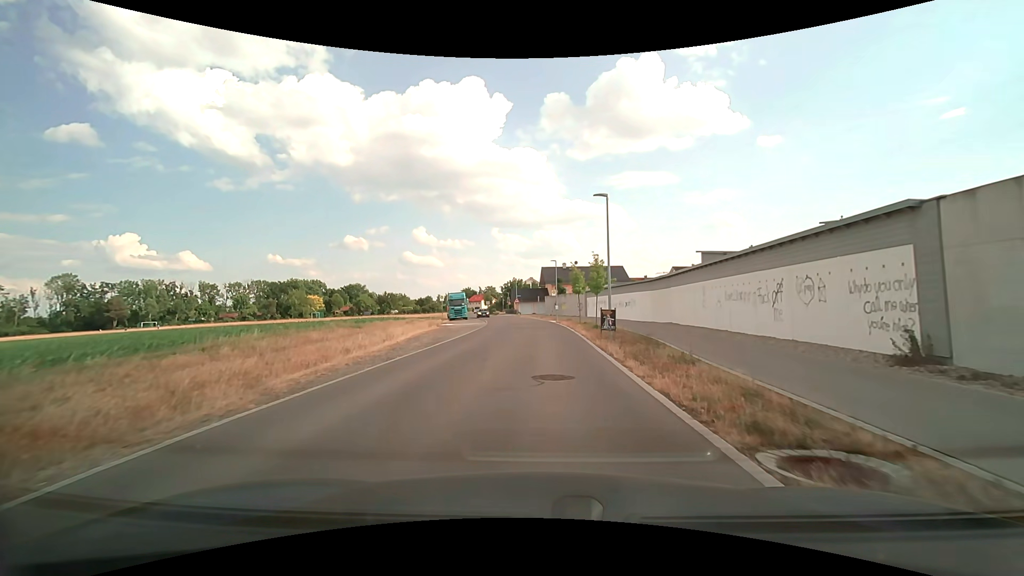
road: residential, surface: asphalt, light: Day
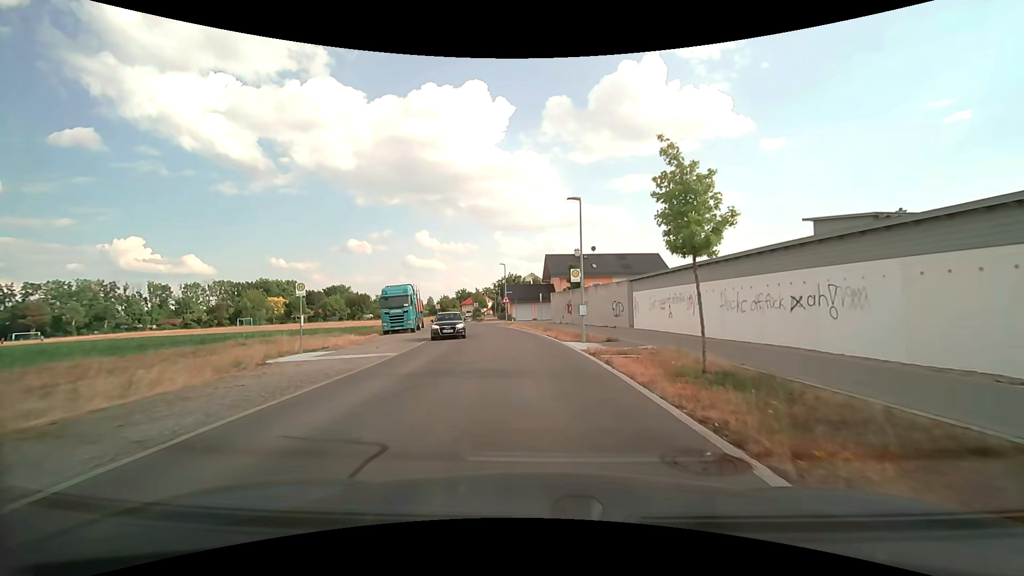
(+0.2, +30.4) m; 0°
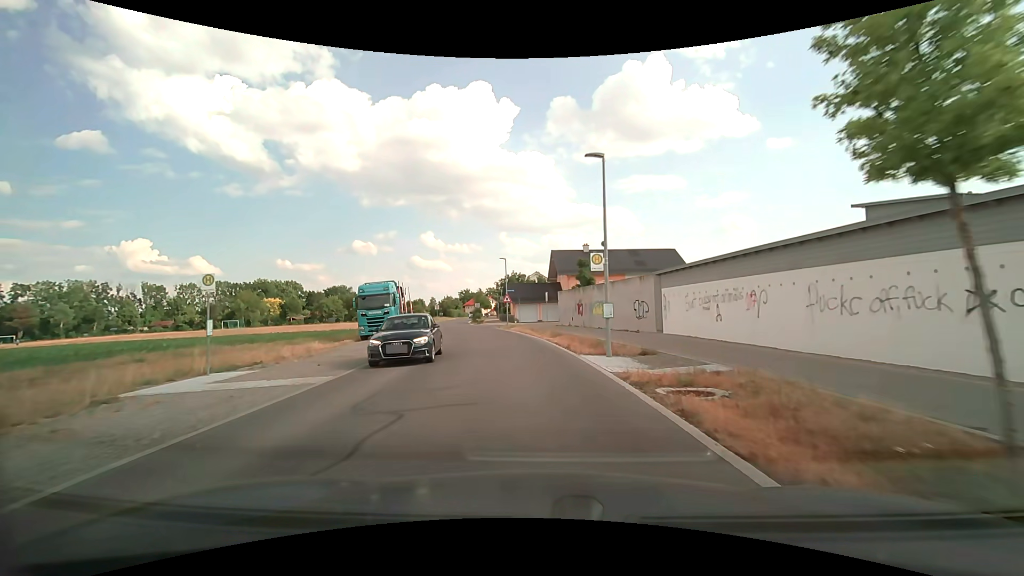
(0.0, +6.2) m; 0°
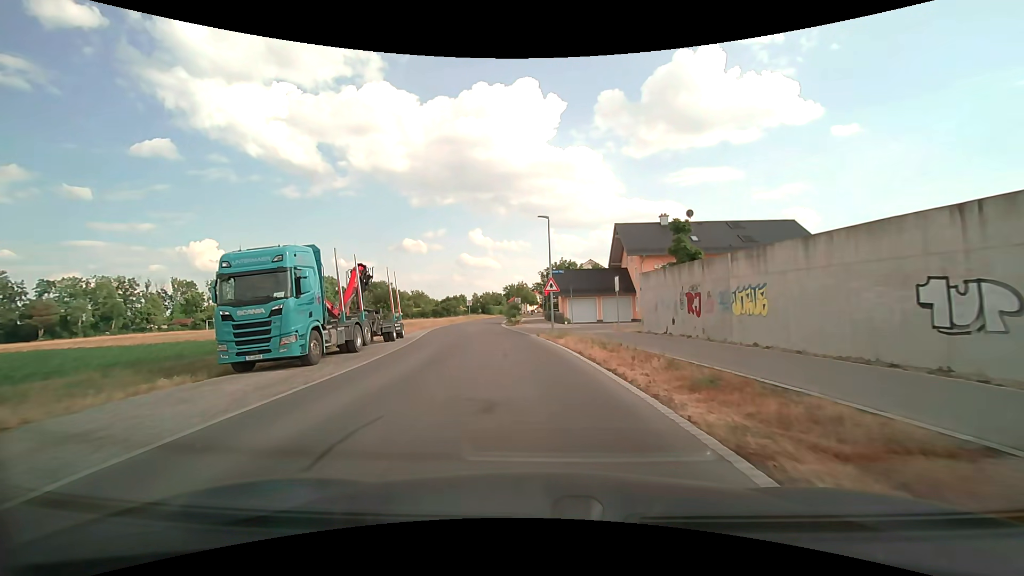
(-0.7, +18.8) m; -5°
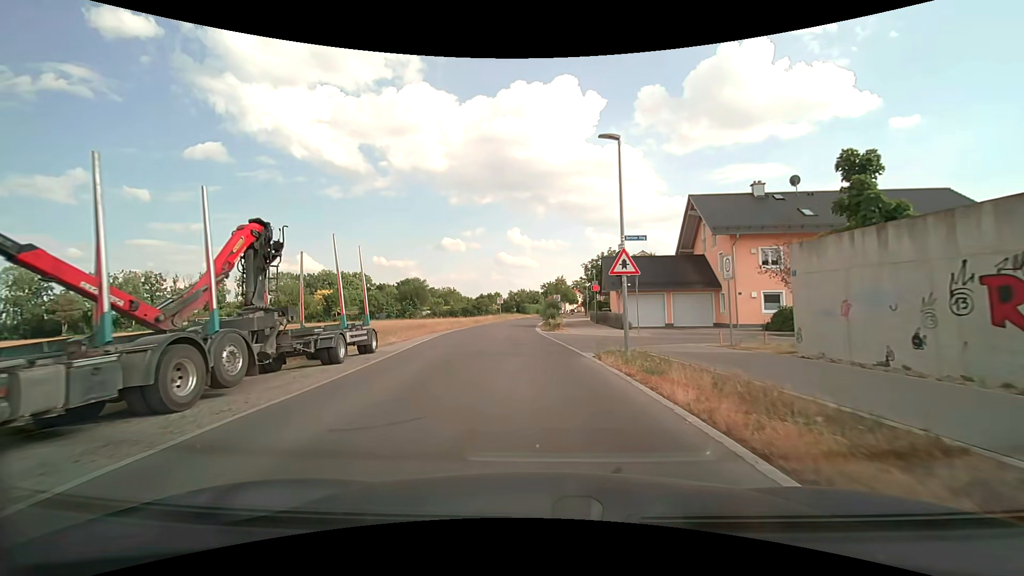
(-0.5, +11.9) m; -5°
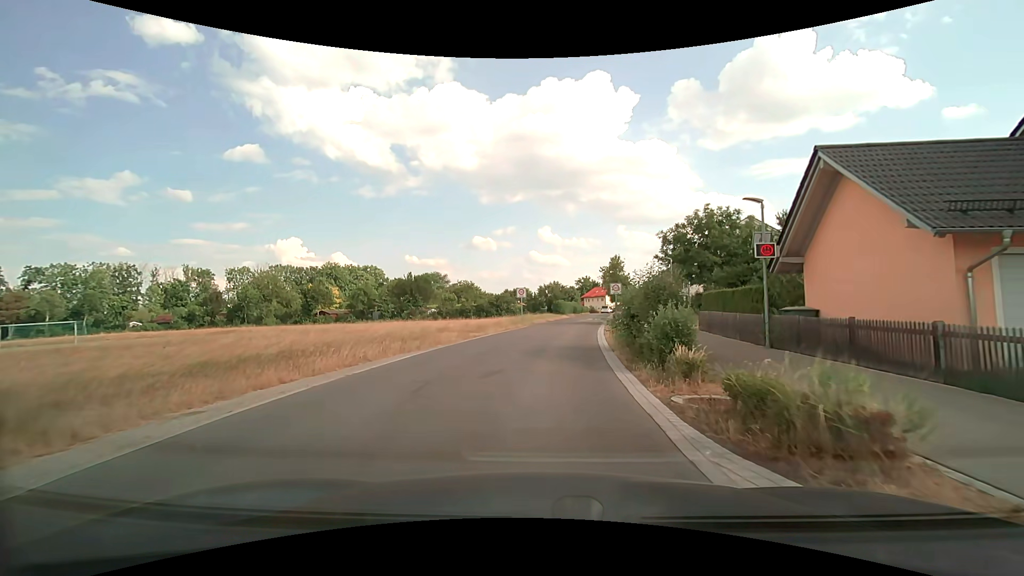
(-1.1, +26.7) m; -4°
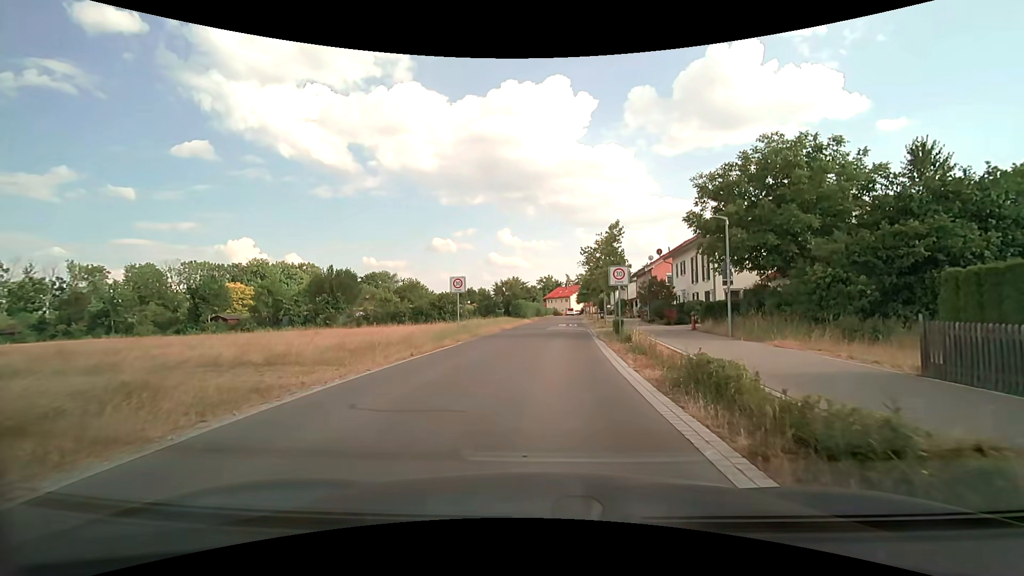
(+0.6, +17.7) m; +5°
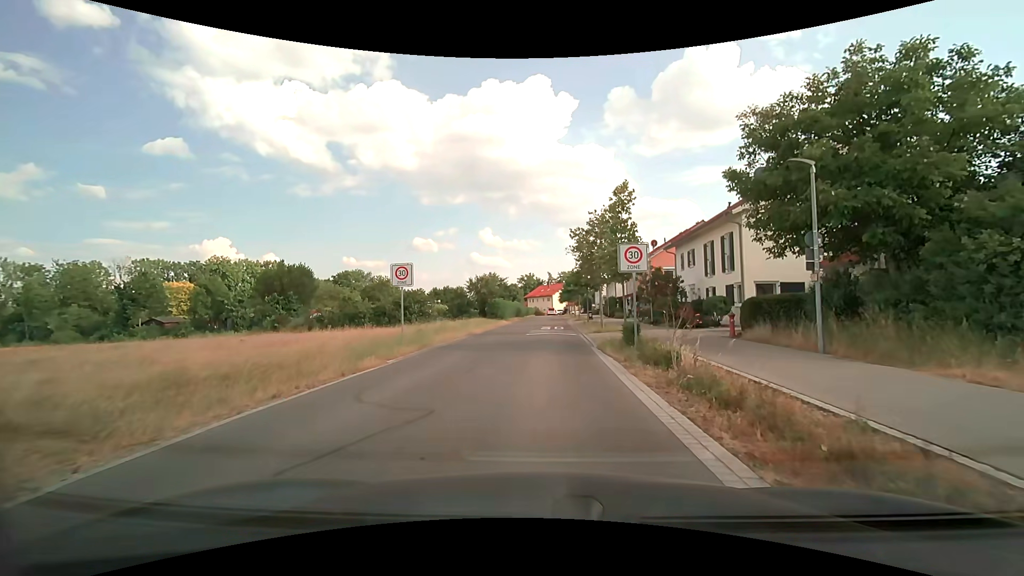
(+0.1, +7.8) m; +2°
(0, +10) (0, +20) (+1, +30) (+1, +40) (+1, +50) (+2, +60) (+2, +70) (+2, +80) (+2, +90) (+3, +100) m
